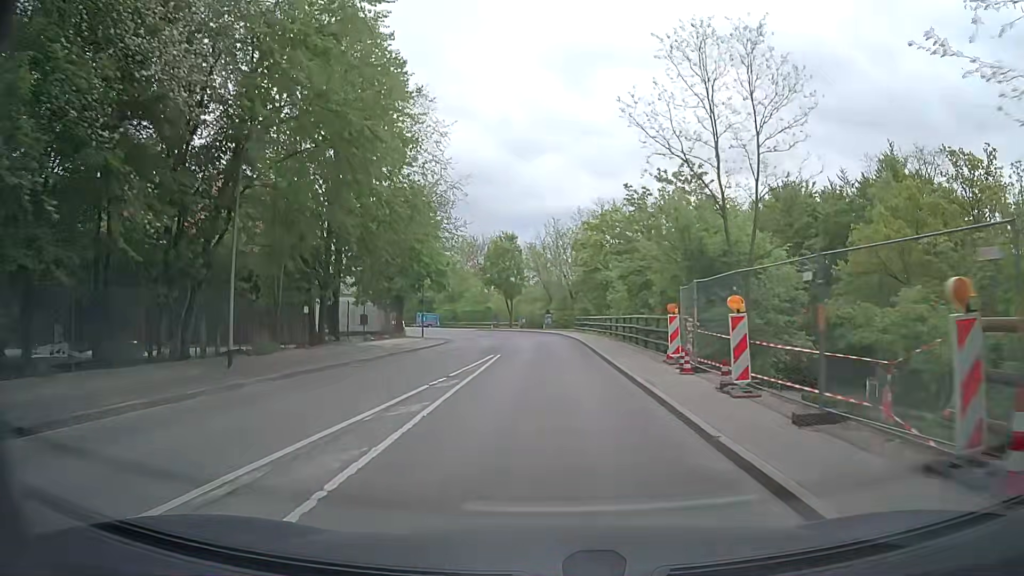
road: secondary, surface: asphalt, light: Day
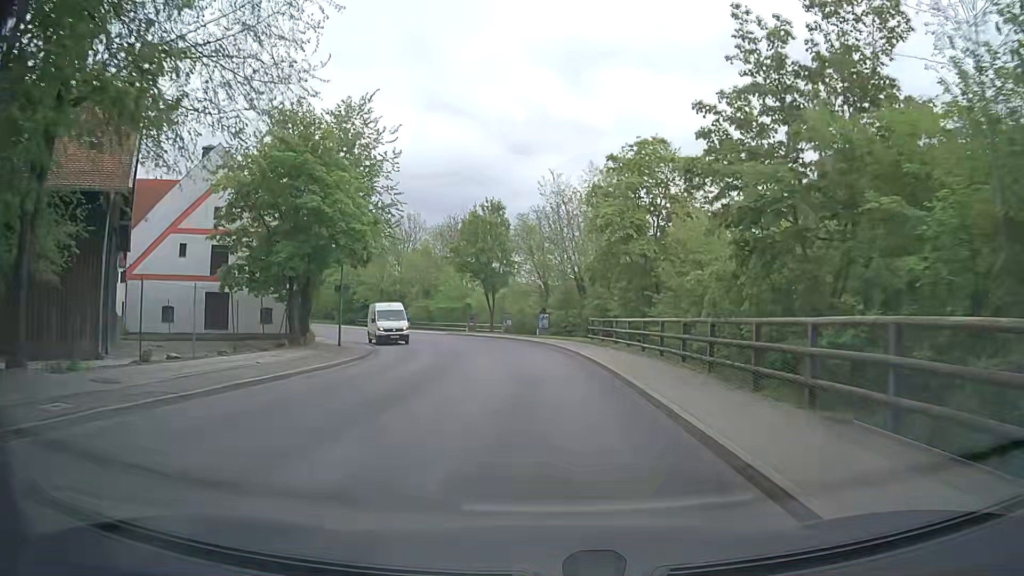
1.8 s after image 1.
(+0.3, +21.4) m; +1°
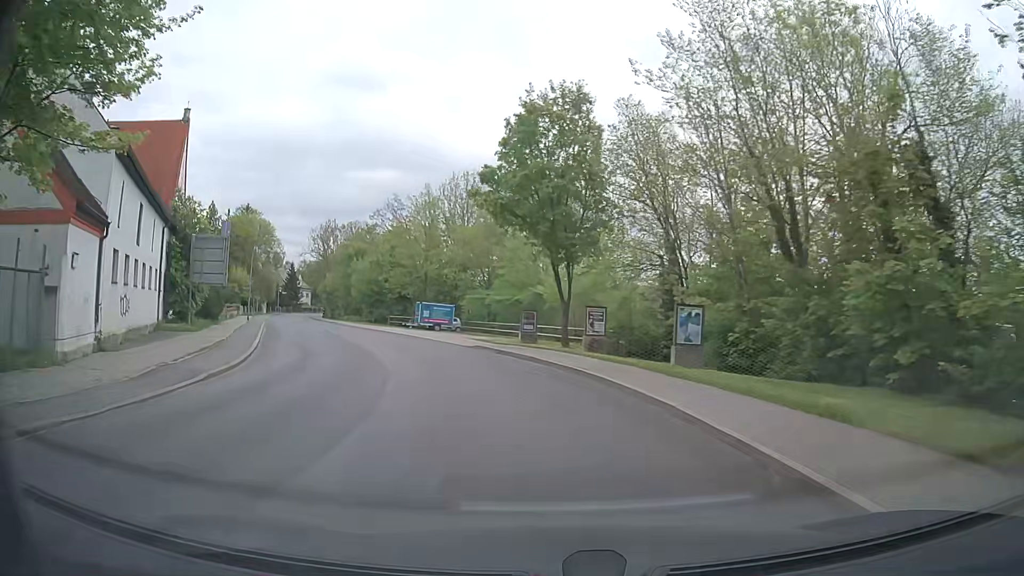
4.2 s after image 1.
(-0.9, +28.3) m; -8°
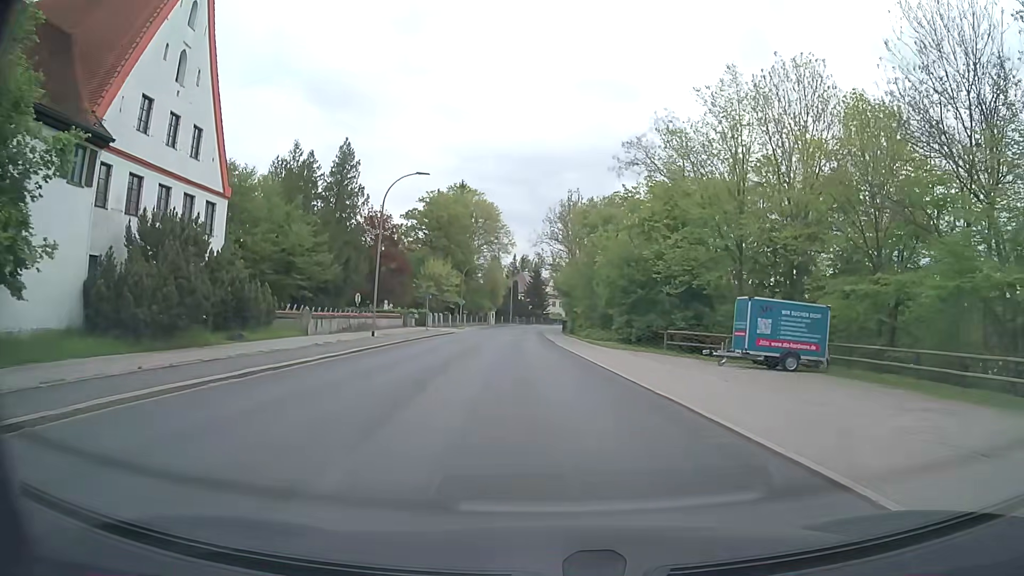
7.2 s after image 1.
(-7.8, +35.4) m; -22°
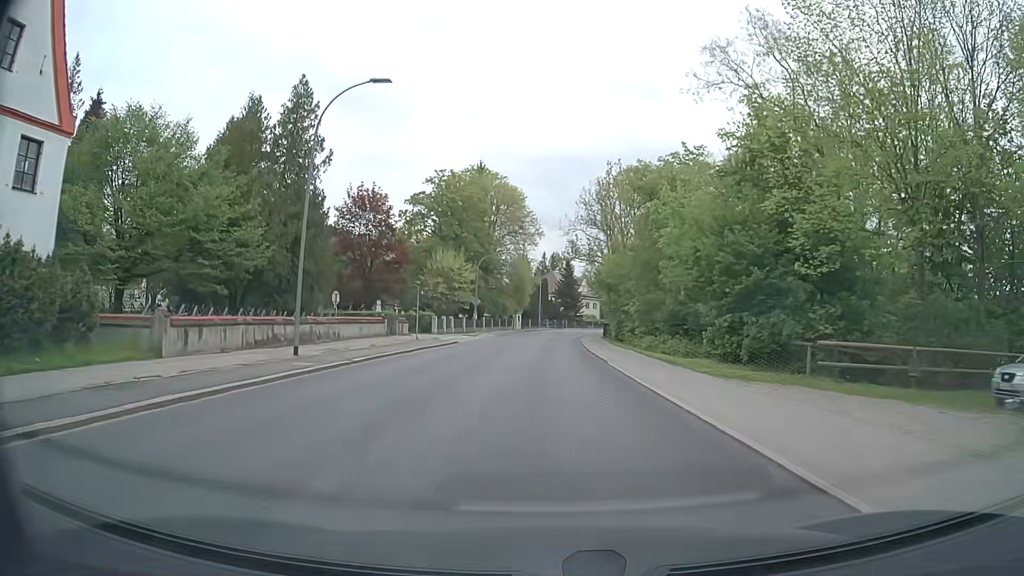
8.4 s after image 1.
(-0.6, +15.2) m; -4°
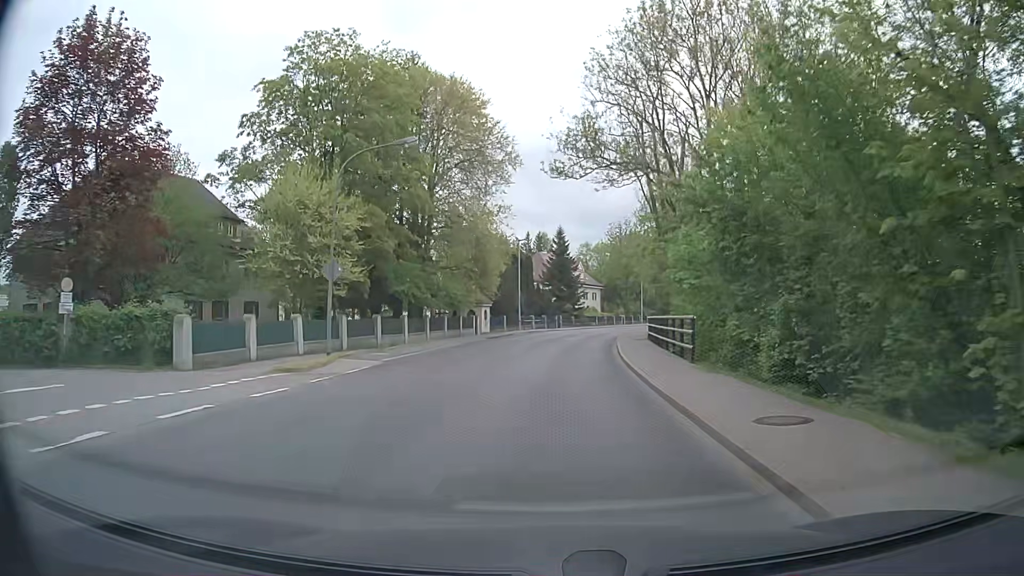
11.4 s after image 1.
(+0.7, +37.8) m; +2°
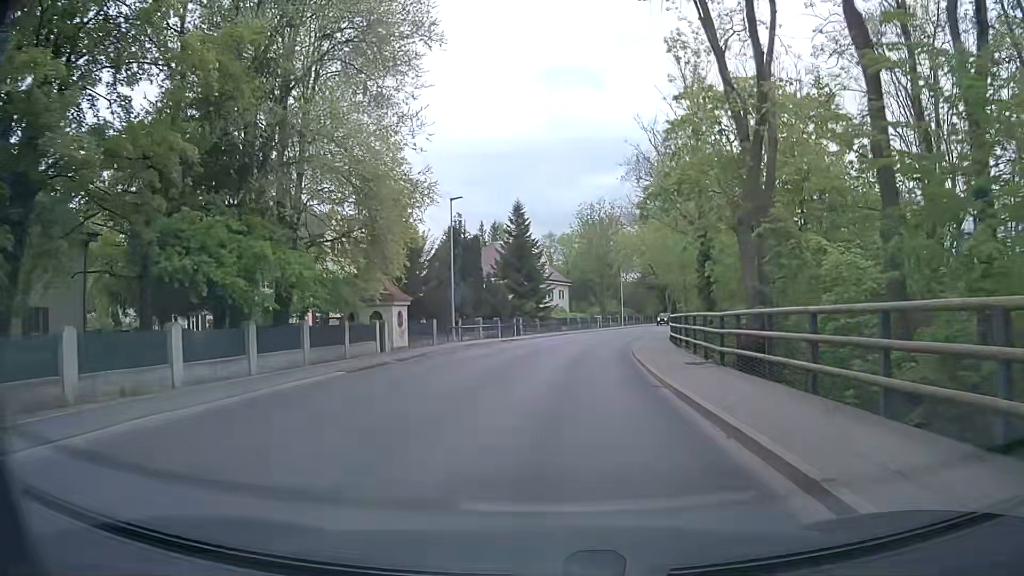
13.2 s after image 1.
(+0.4, +22.3) m; +3°
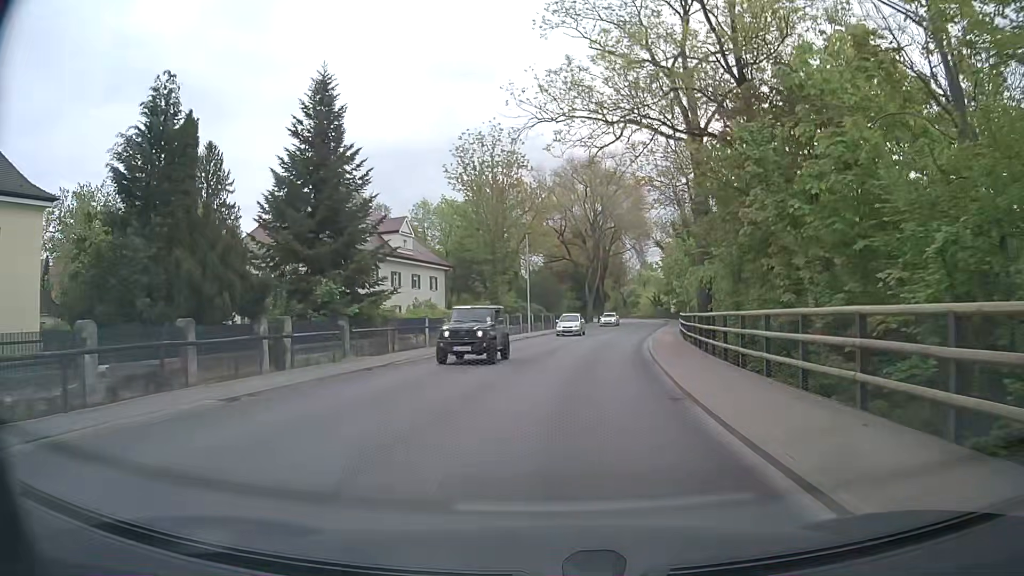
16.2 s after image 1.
(+2.3, +36.8) m; +9°
(0, +10) (+1, +20) (+2, +30) (+4, +40) (+6, +50) (+8, +59) (+10, +69) (+12, +79) (+14, +89) (+16, +99) m
